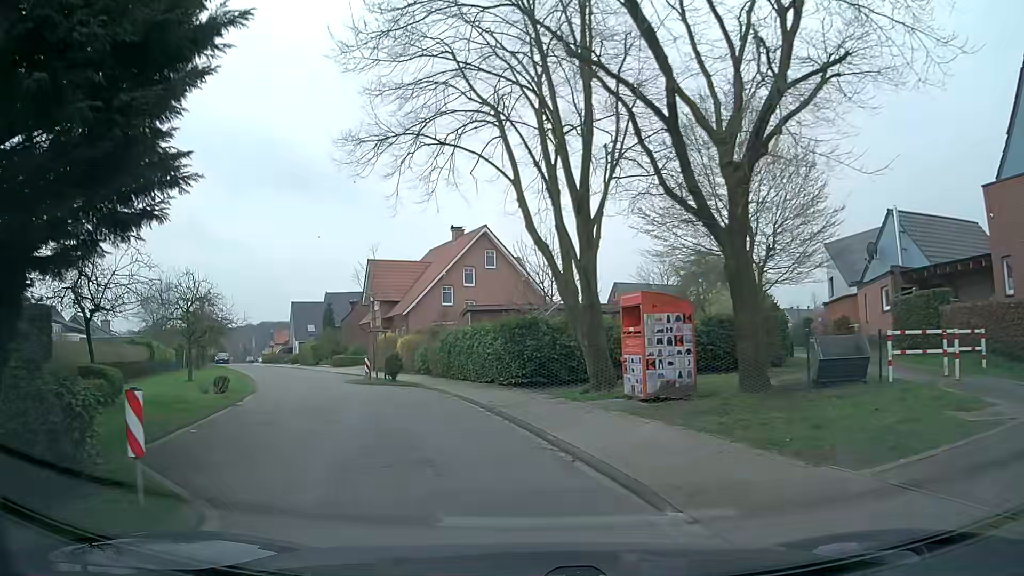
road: residential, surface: asphalt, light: Day
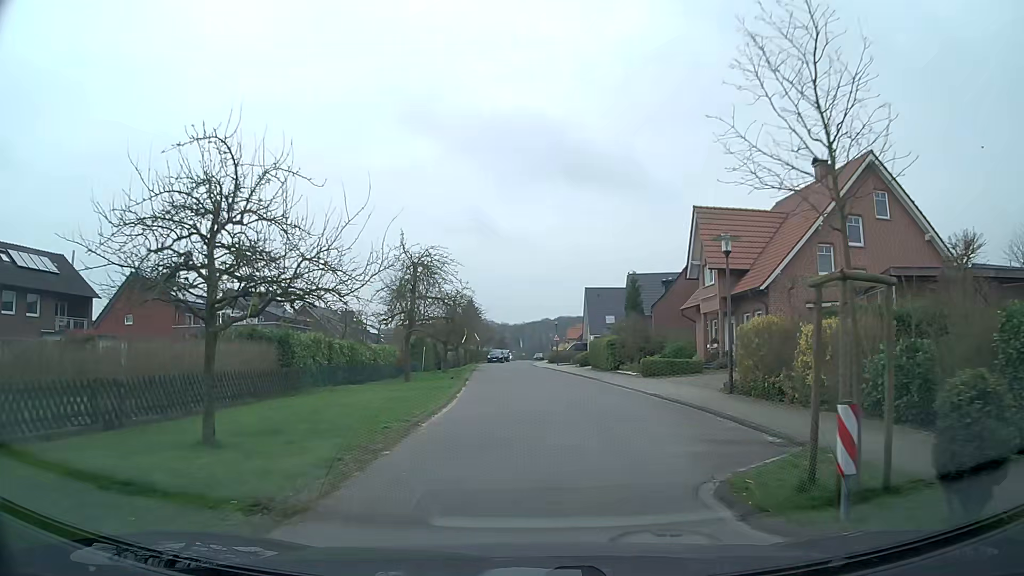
(-5.0, +19.0) m; -25°
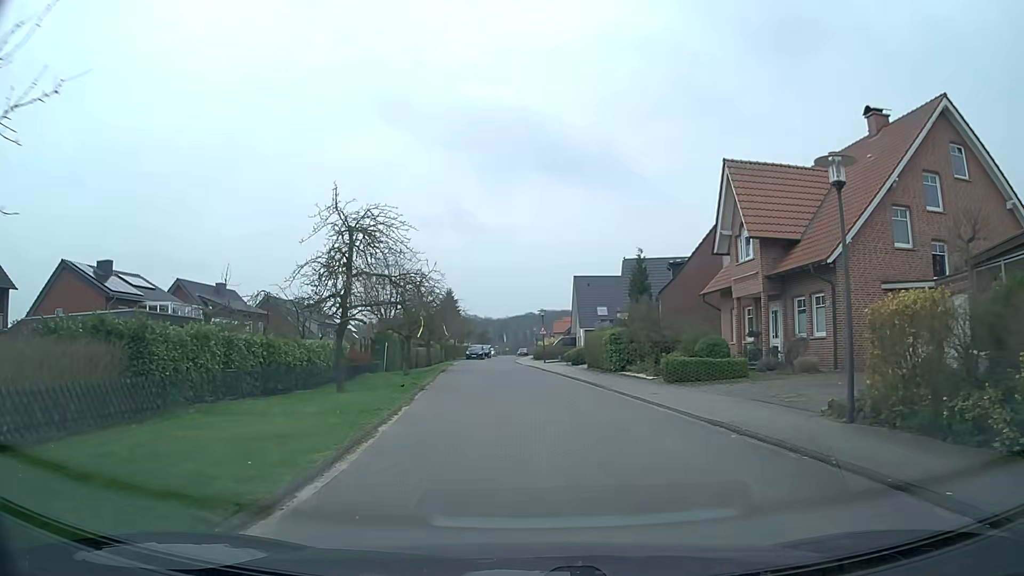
(+0.1, +8.2) m; +1°
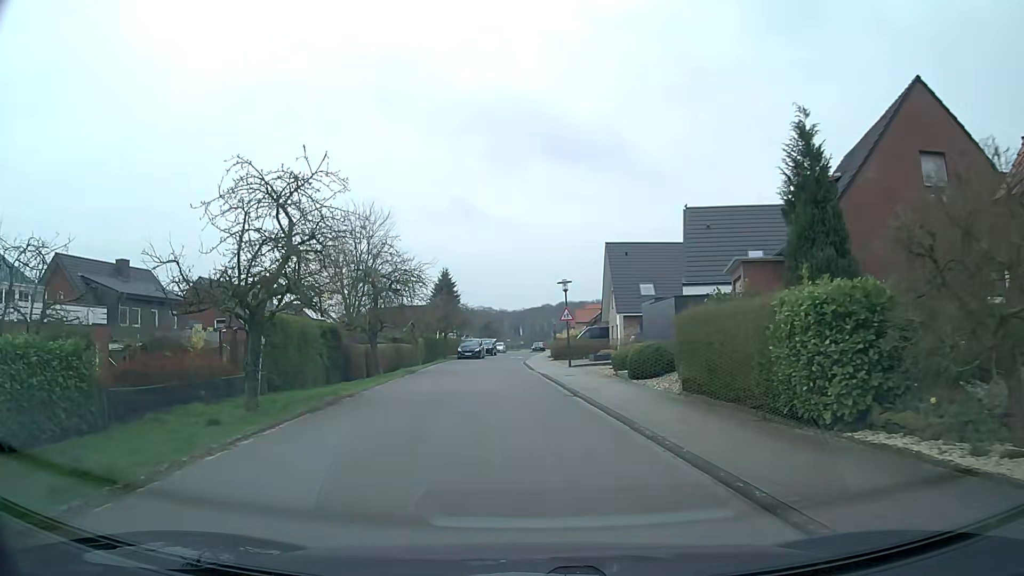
(+0.4, +21.2) m; -1°
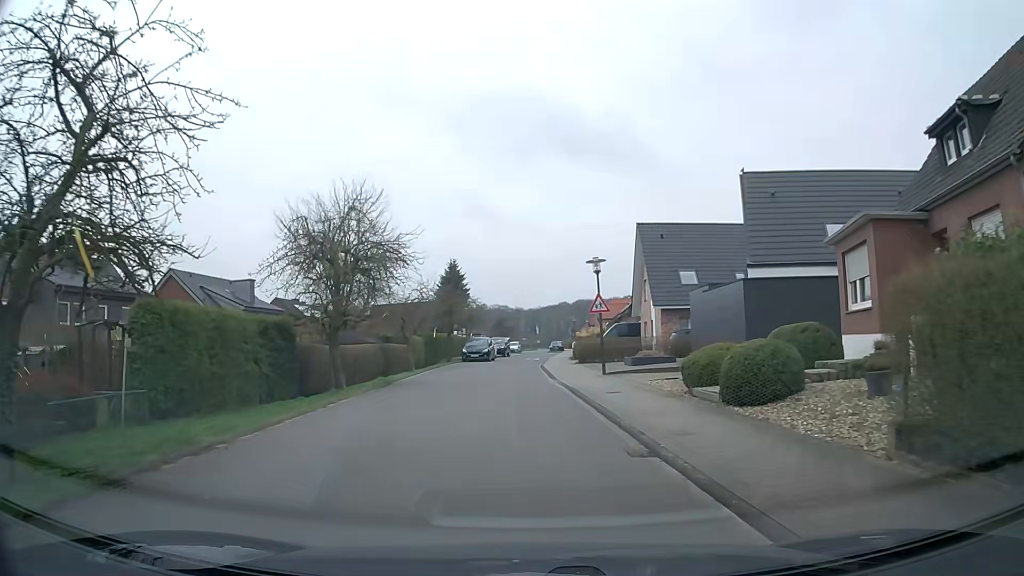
(-0.1, +8.7) m; -1°
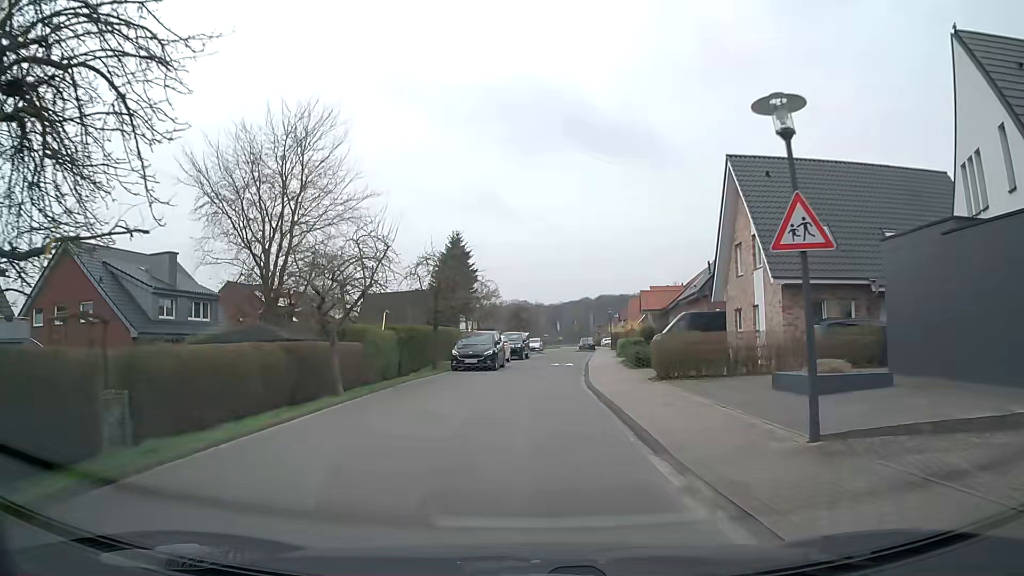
(-0.4, +17.6) m; -2°
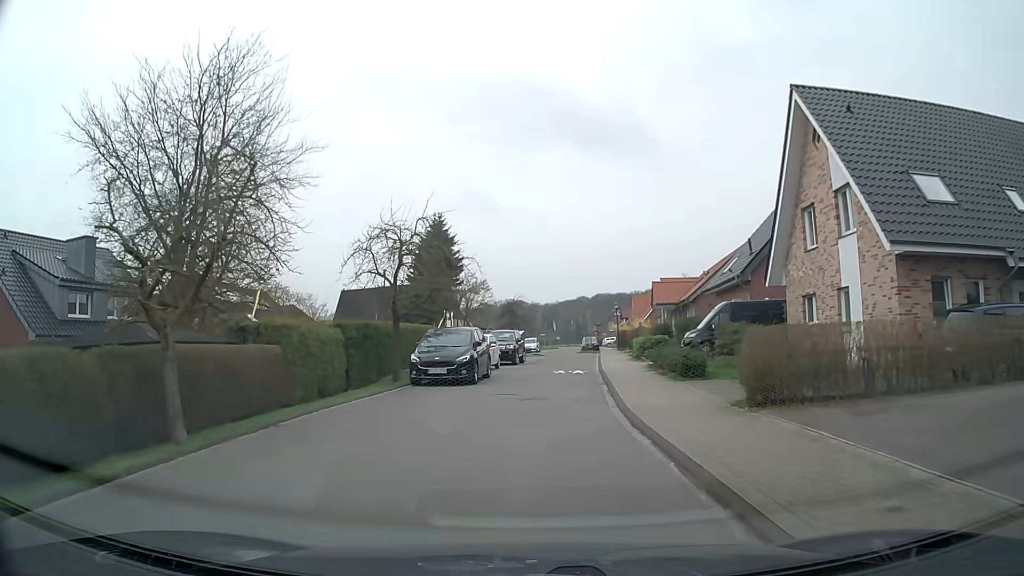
(0.0, +8.9) m; 0°
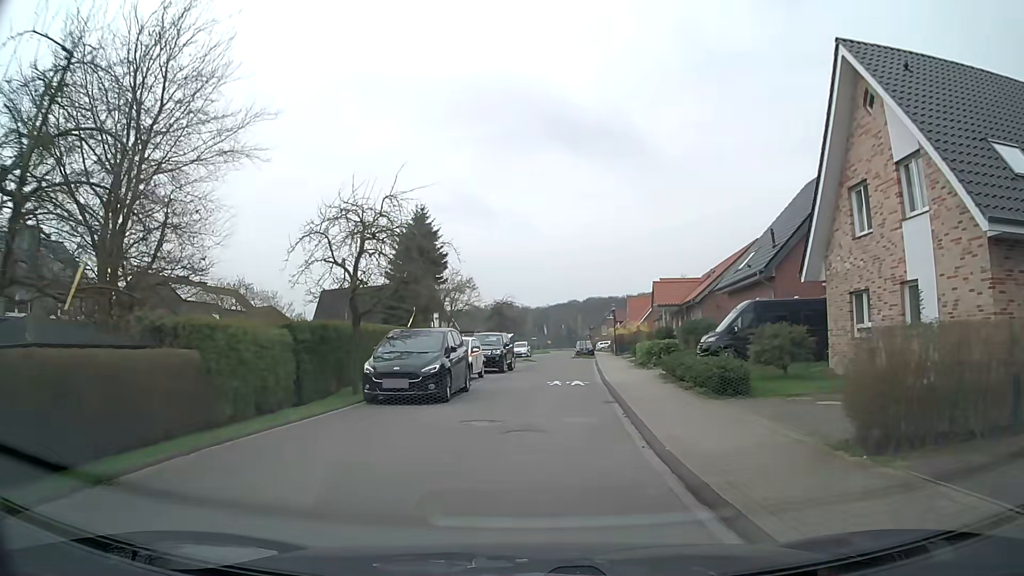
(0.0, +4.5) m; +1°
(0, +10) (+1, +20) (+2, +30) (+2, +40) (+2, +50) (+2, +60) (+3, +70) (+5, +80) (+7, +90) (+7, +99) m
